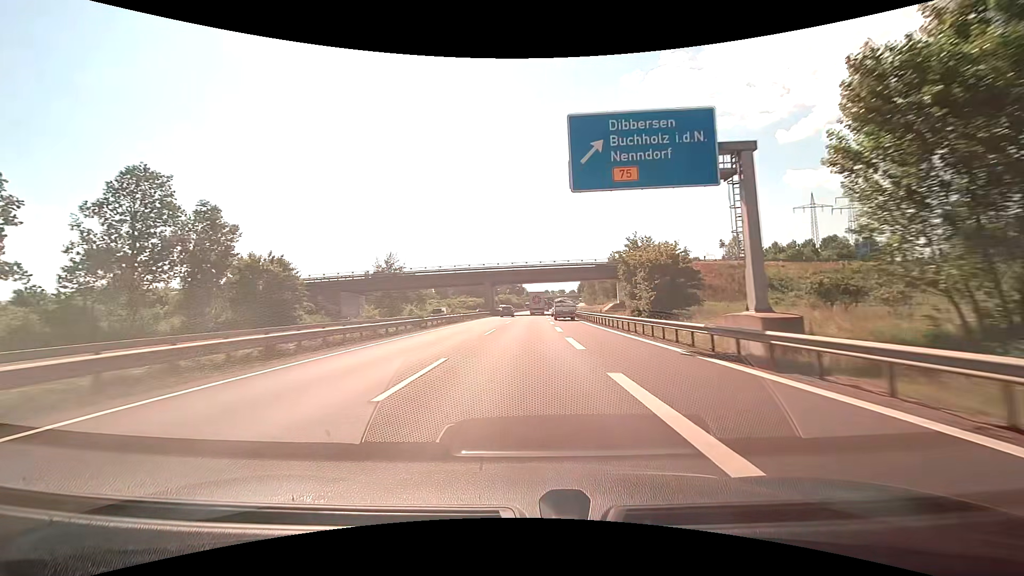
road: motorway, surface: asphalt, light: Day
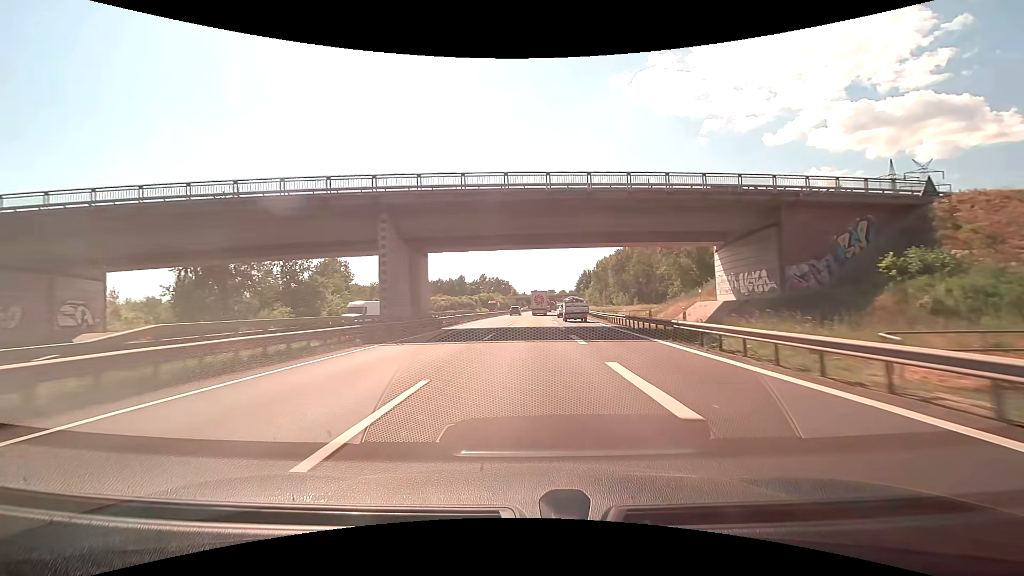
(+0.5, +58.1) m; +1°
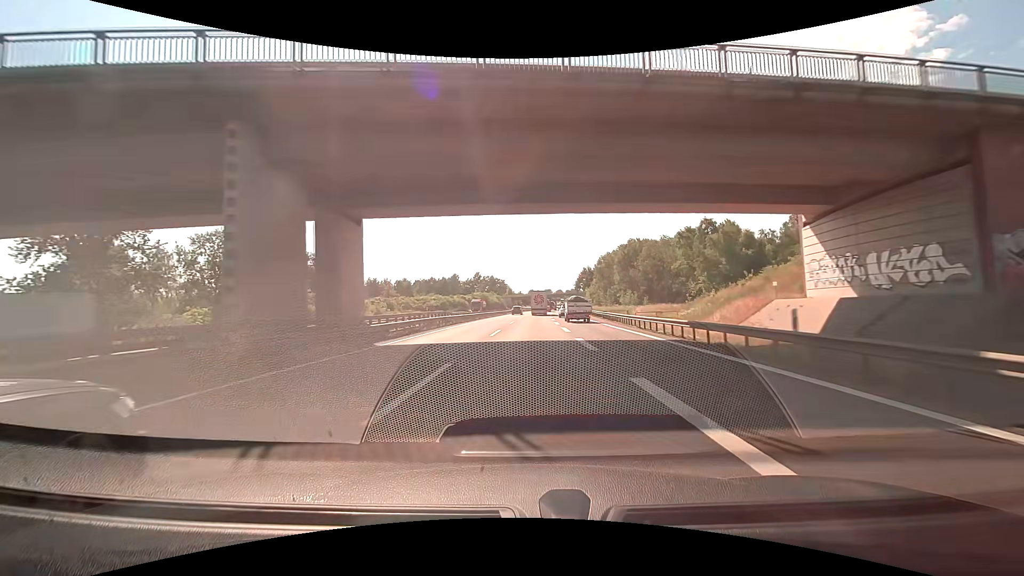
(+0.1, +14.9) m; +1°
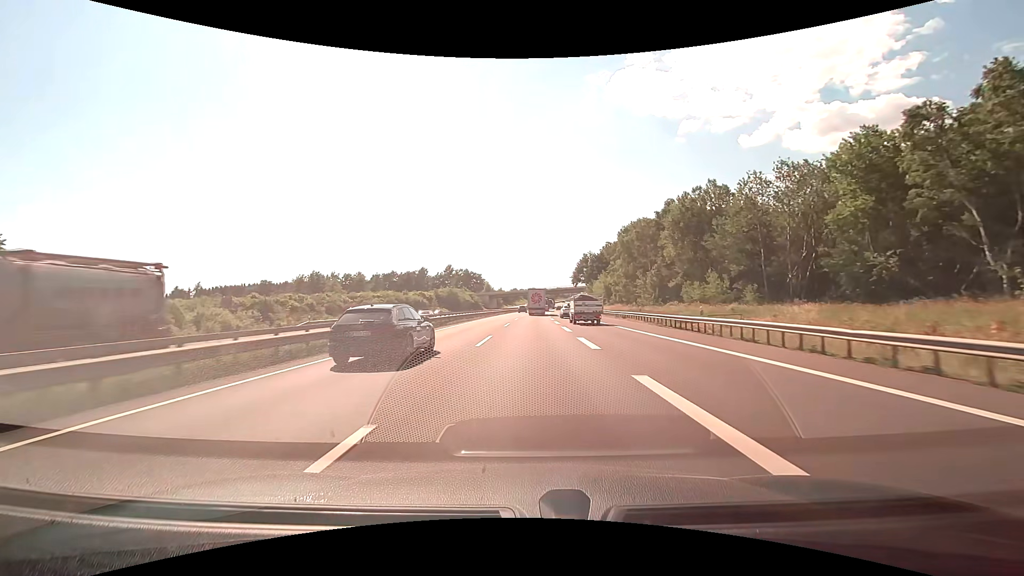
(+1.0, +59.8) m; +2°
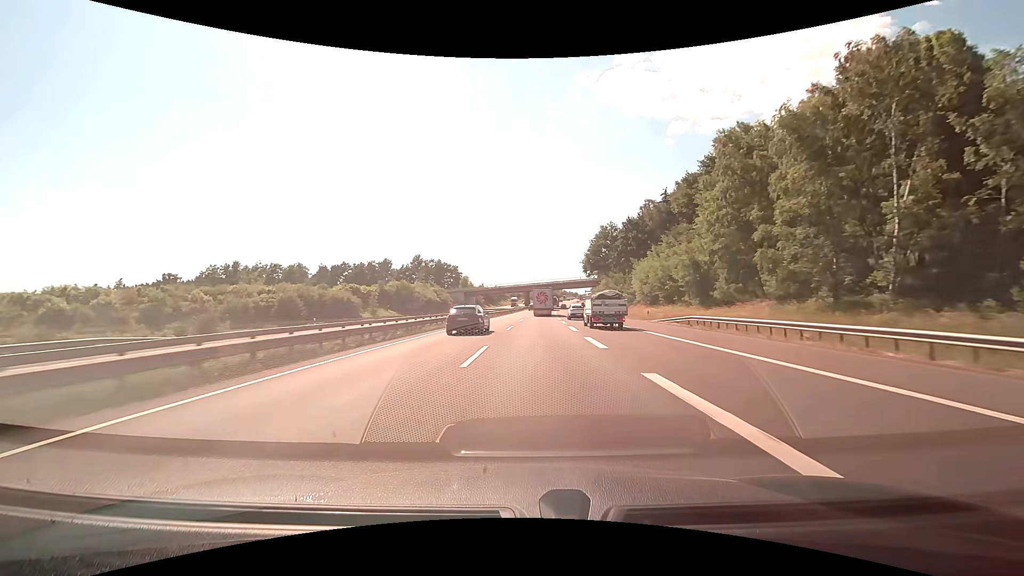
(+0.6, +59.9) m; +1°
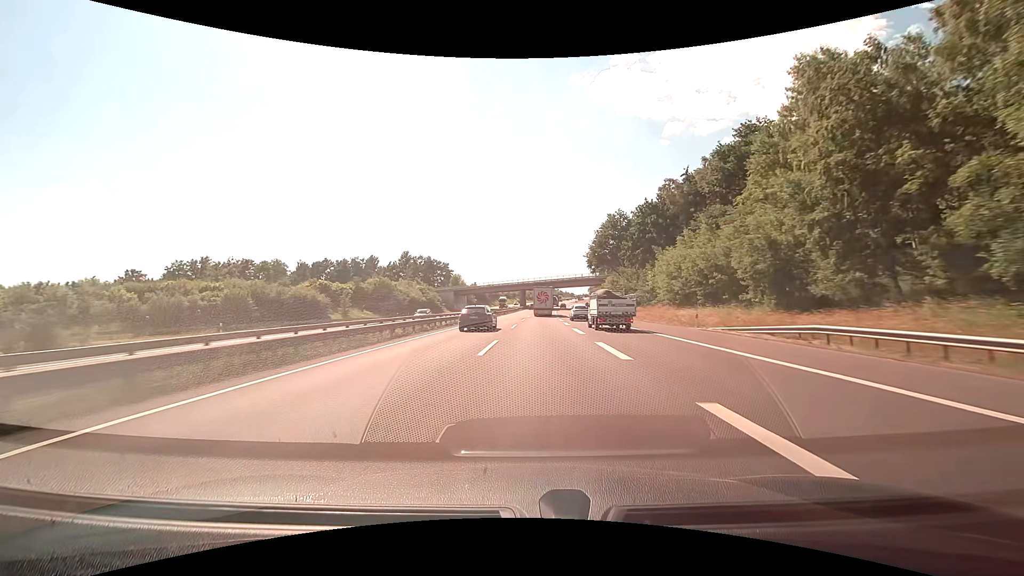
(+0.1, +15.0) m; +1°
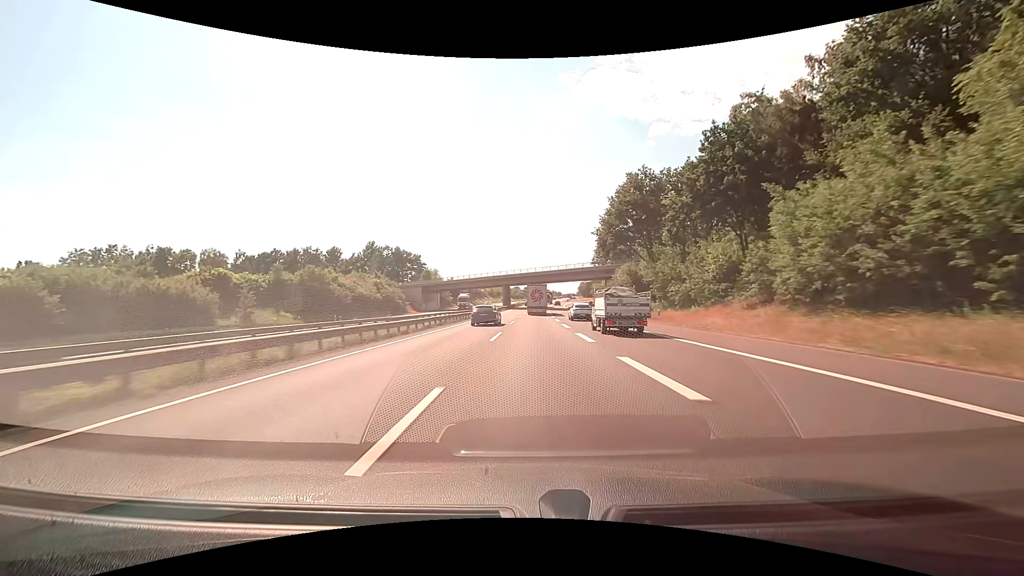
(+0.4, +30.0) m; +1°
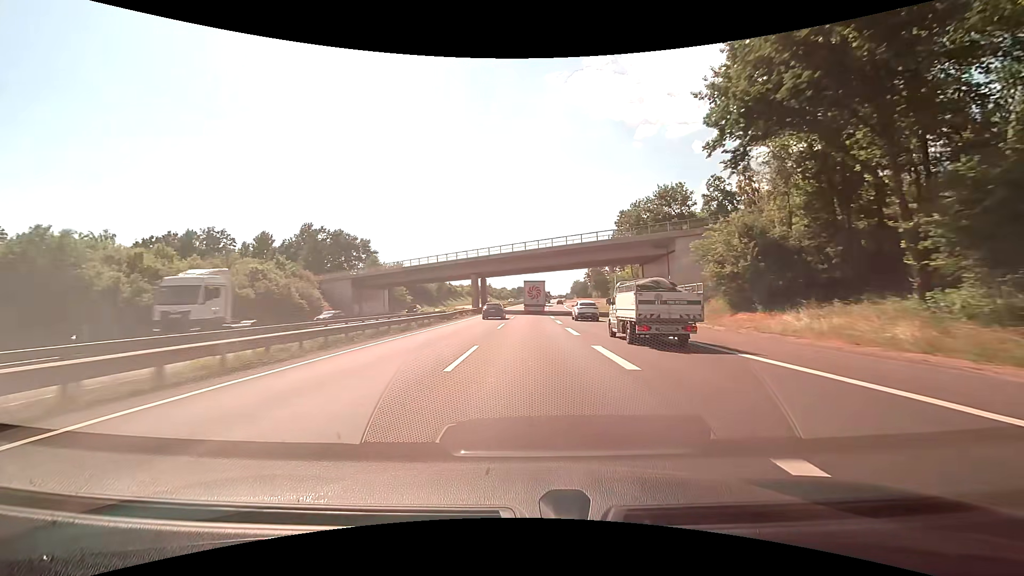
(+0.6, +44.9) m; +1°
(0, +10) (0, +20) (0, +30) (0, +40) (+1, +50) (+1, +60) (+1, +70) (+1, +80) (+2, +90) (+2, +100) m
